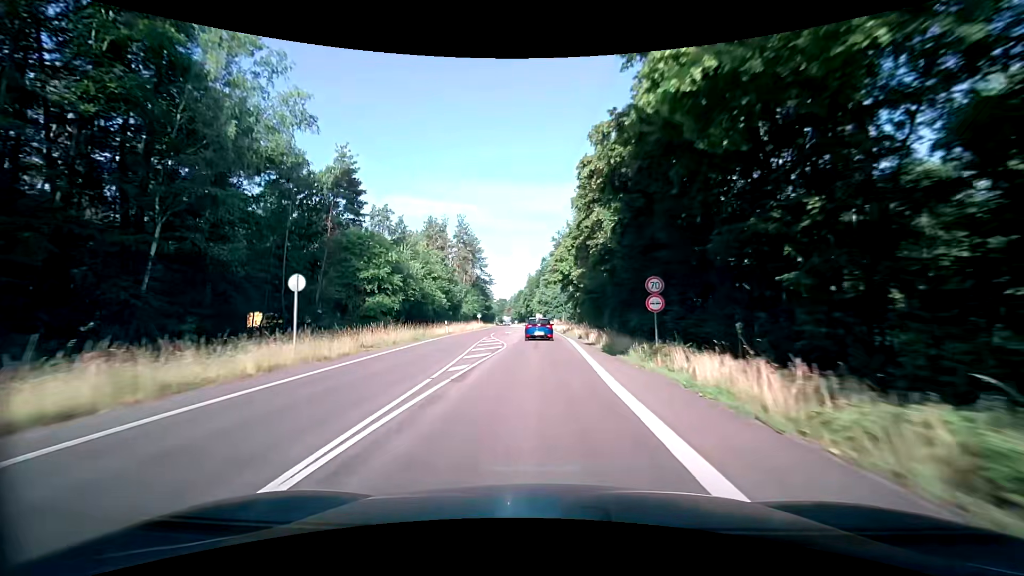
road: secondary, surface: asphalt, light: Day
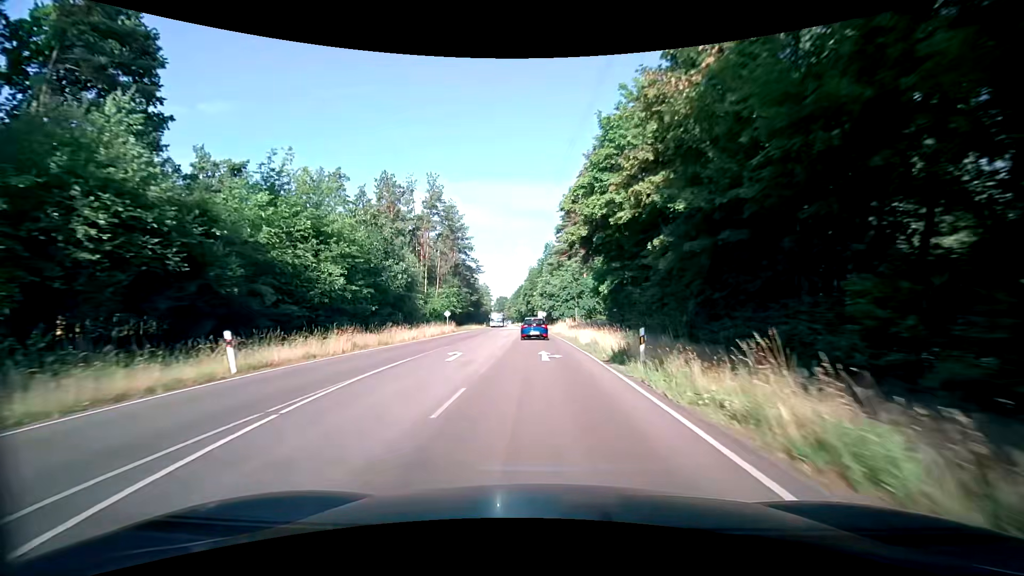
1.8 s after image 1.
(-0.2, +32.7) m; 0°
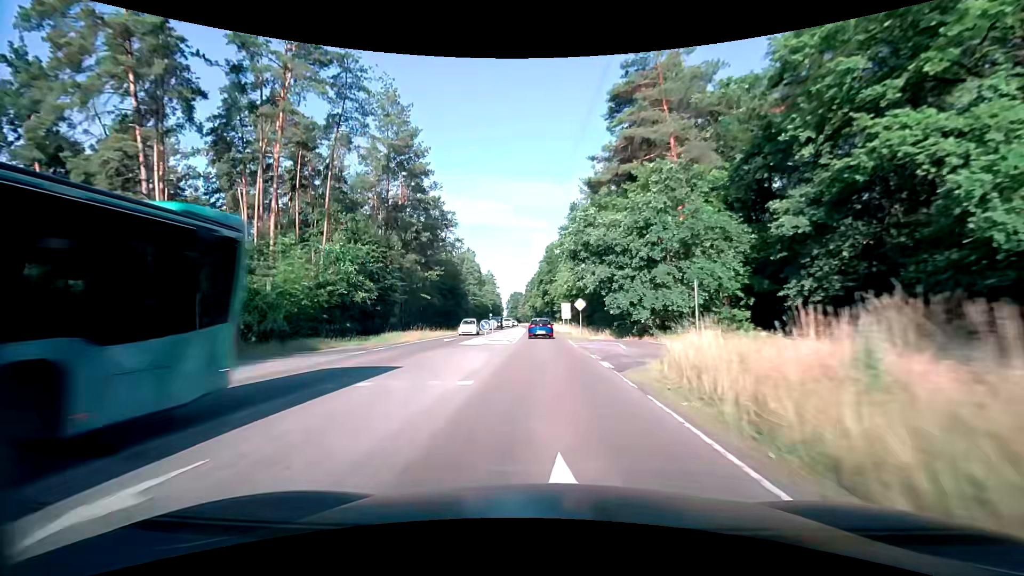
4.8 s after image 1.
(-1.1, +52.2) m; -2°
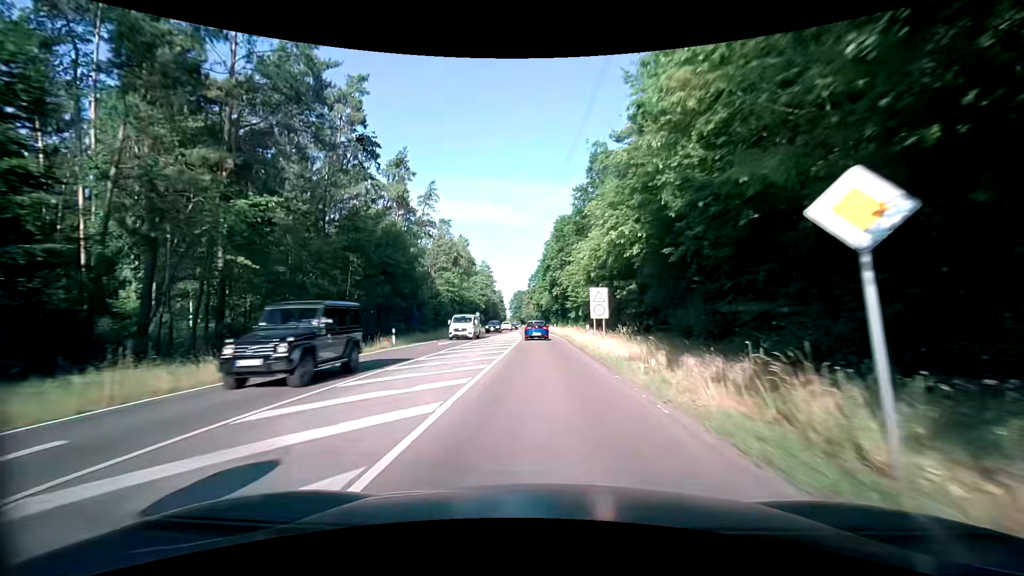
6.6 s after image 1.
(-0.1, +31.5) m; 0°
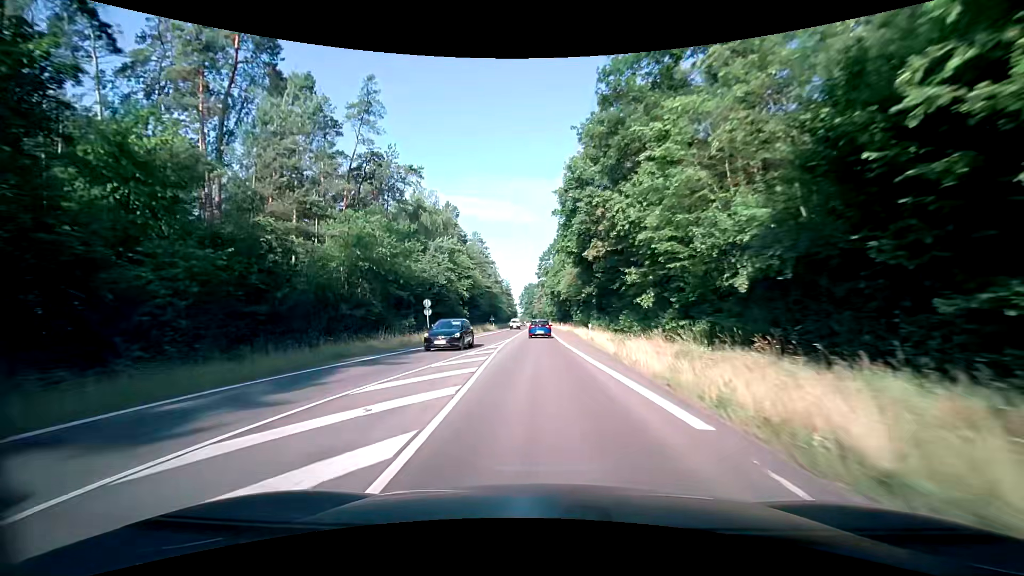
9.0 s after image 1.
(-0.7, +42.2) m; -1°
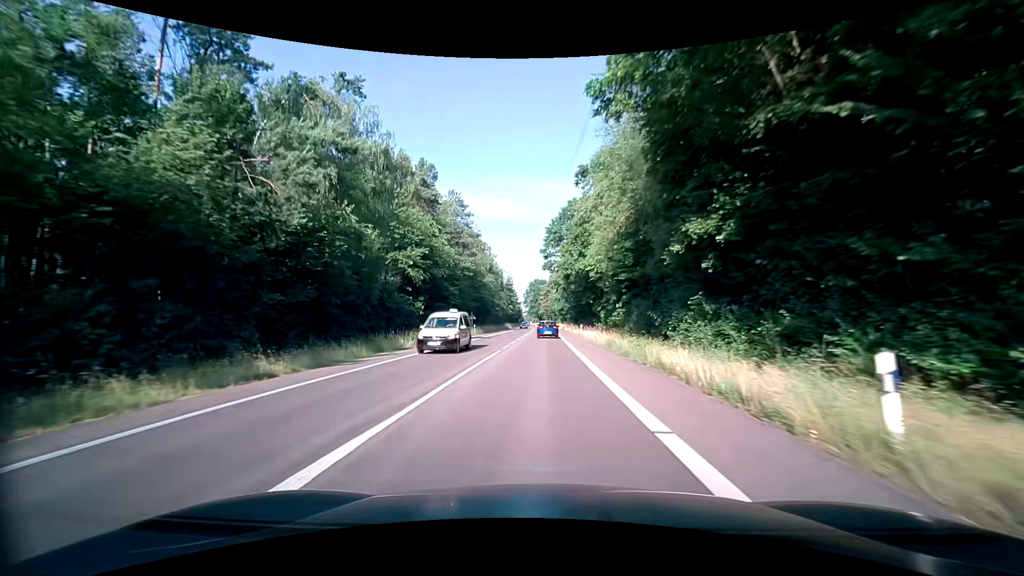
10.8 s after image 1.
(-0.4, +31.7) m; -1°
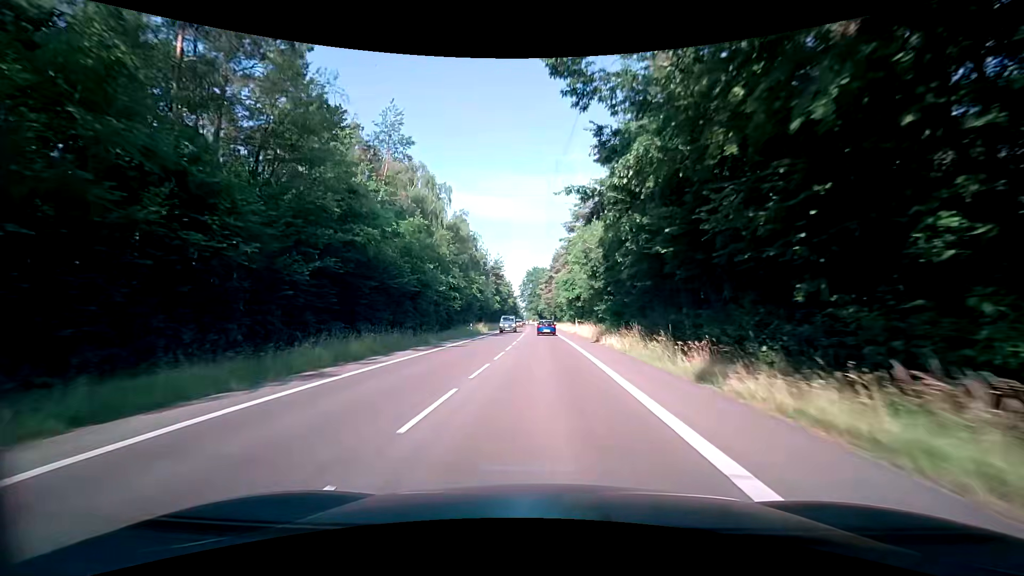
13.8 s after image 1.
(+0.1, +53.1) m; -1°
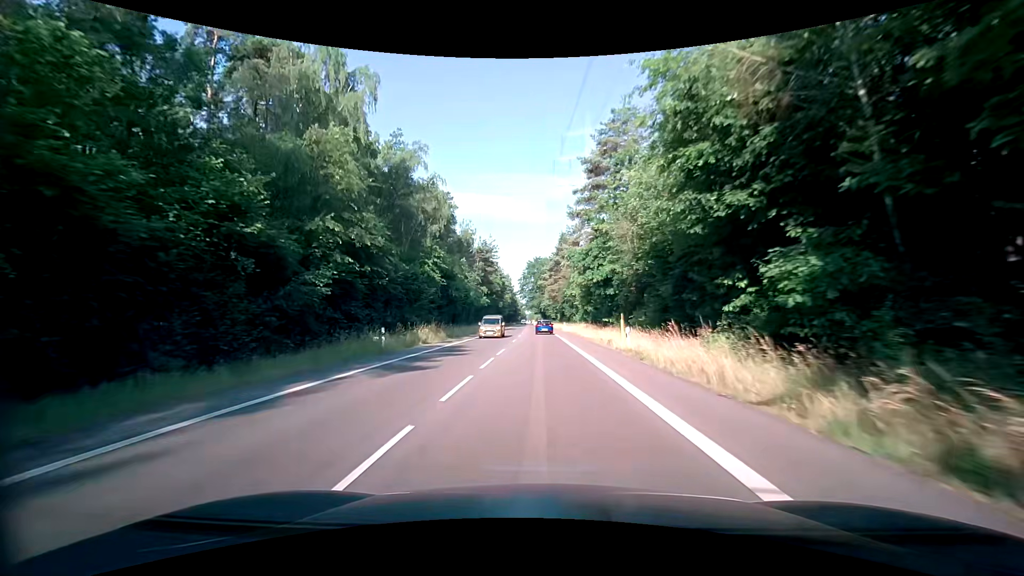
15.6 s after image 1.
(+0.3, +31.9) m; 0°
(0, +10) (0, +20) (0, +30) (0, +40) (0, +50) (0, +60) (-1, +70) (-1, +80) (-1, +90) (-1, +100) m
